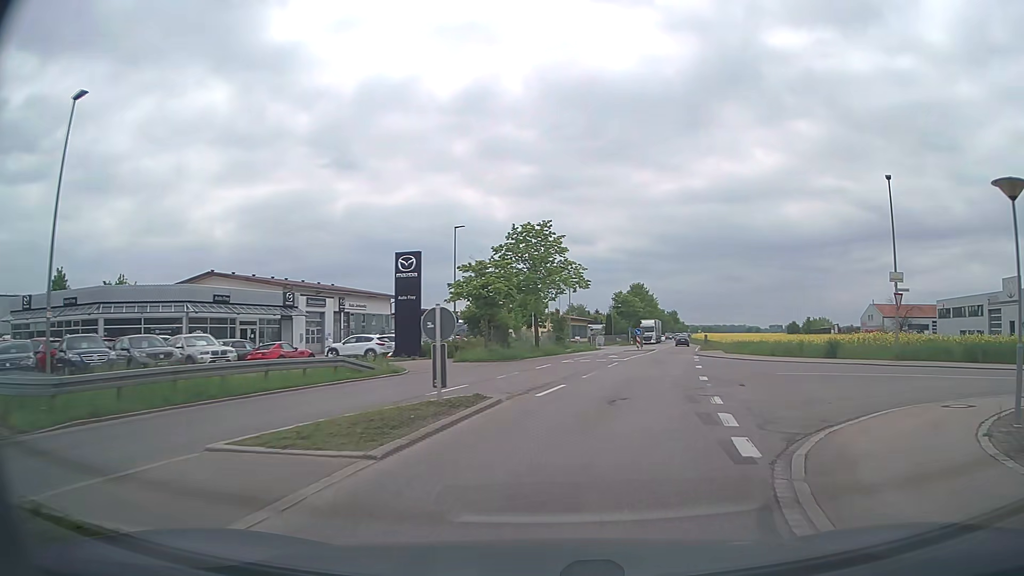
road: secondary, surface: asphalt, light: Day
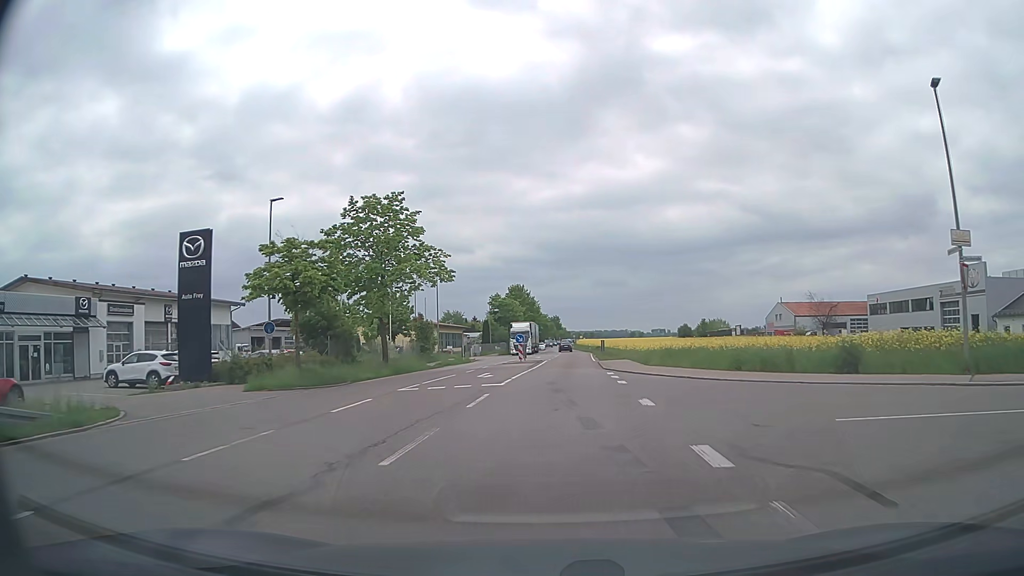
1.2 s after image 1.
(+1.5, +12.7) m; +11°
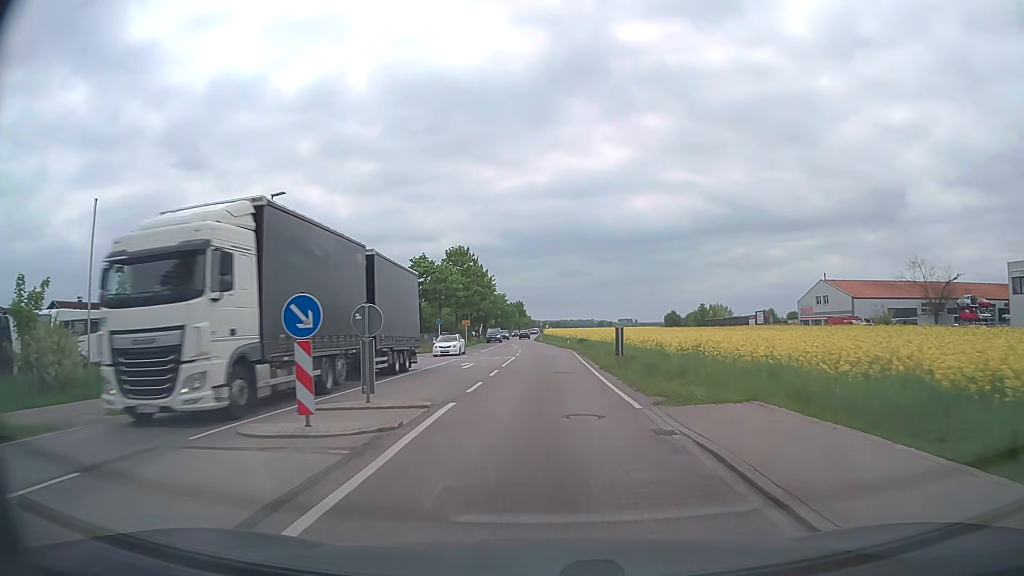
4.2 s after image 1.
(+1.3, +35.8) m; +3°
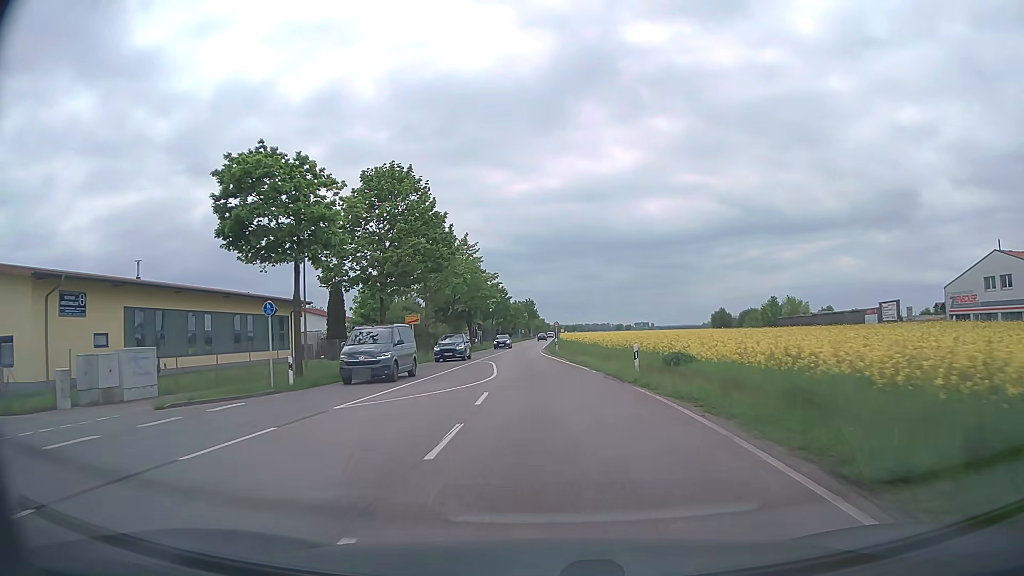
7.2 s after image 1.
(0.0, +38.8) m; -1°
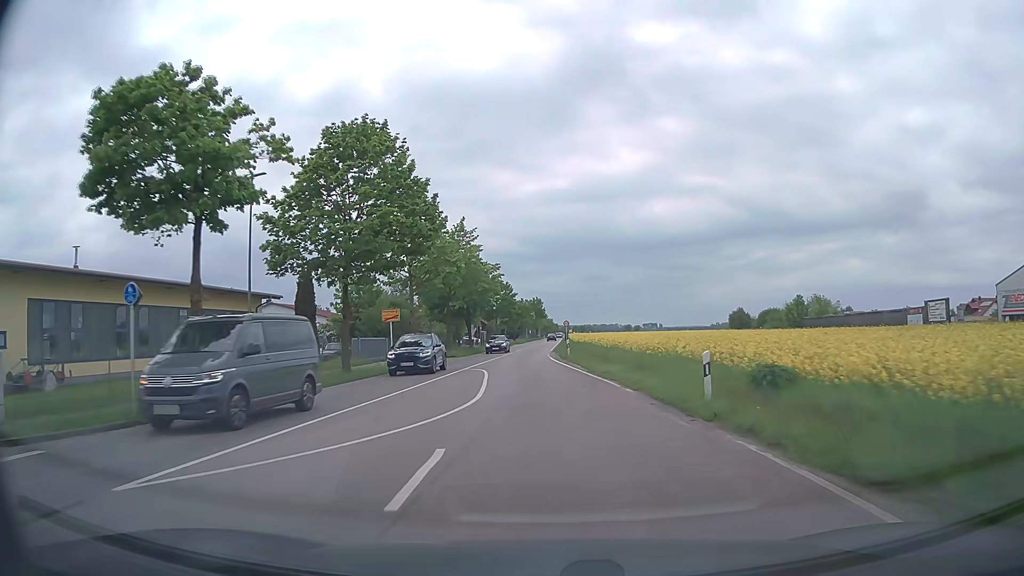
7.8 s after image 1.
(0.0, +8.2) m; -1°
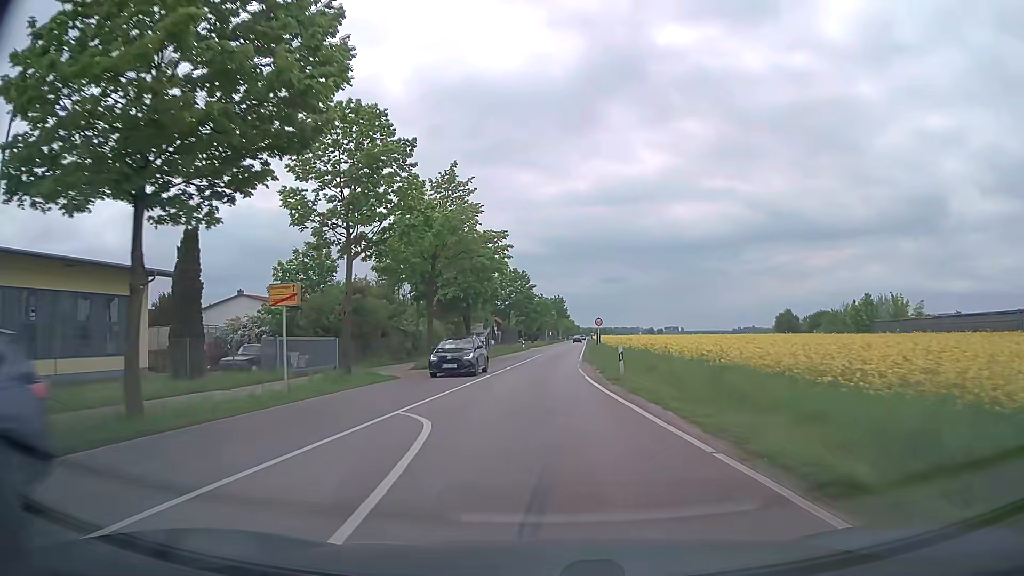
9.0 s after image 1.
(-0.3, +16.9) m; -2°
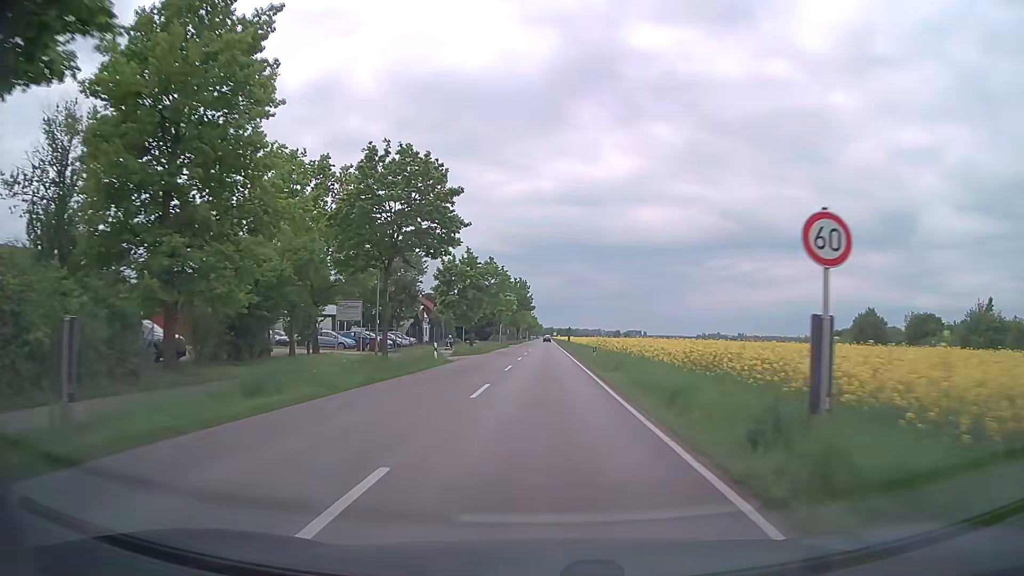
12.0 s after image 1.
(+1.1, +45.4) m; +4°
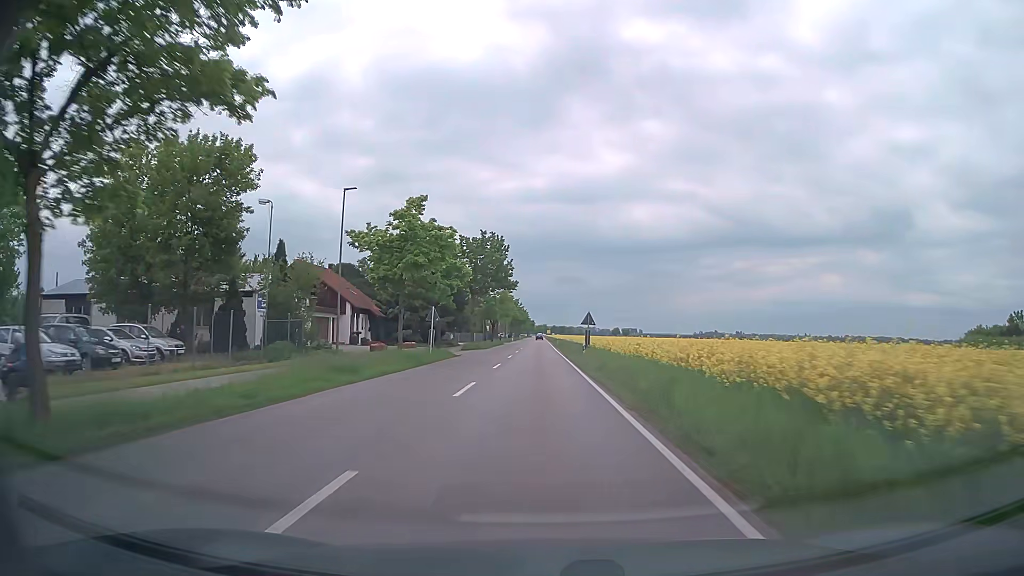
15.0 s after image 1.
(+0.2, +48.5) m; 0°
(0, +10) (0, +20) (0, +30) (0, +40) (0, +50) (0, +60) (0, +70) (0, +80) (0, +90) (0, +100) m
